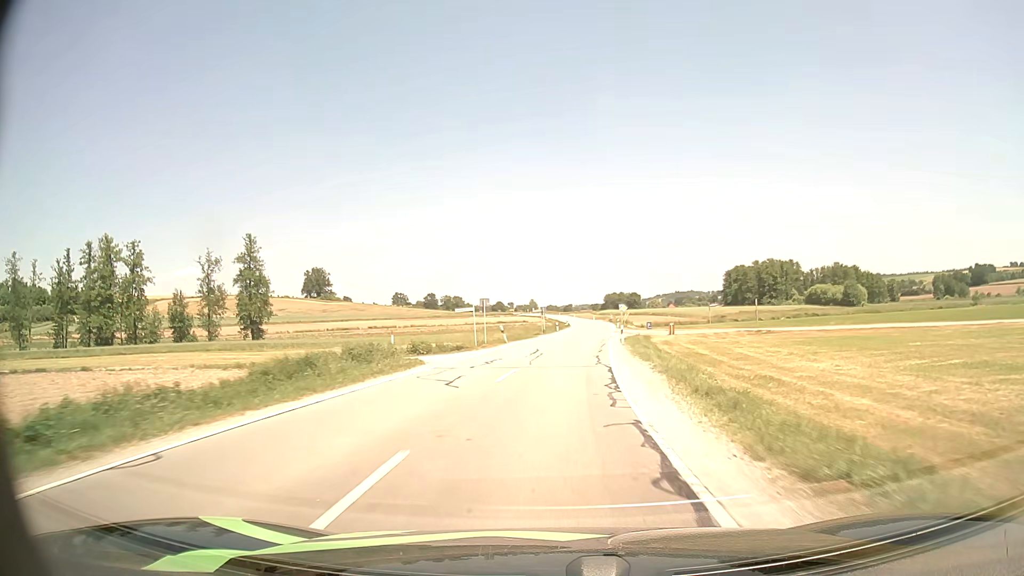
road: secondary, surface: asphalt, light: Day
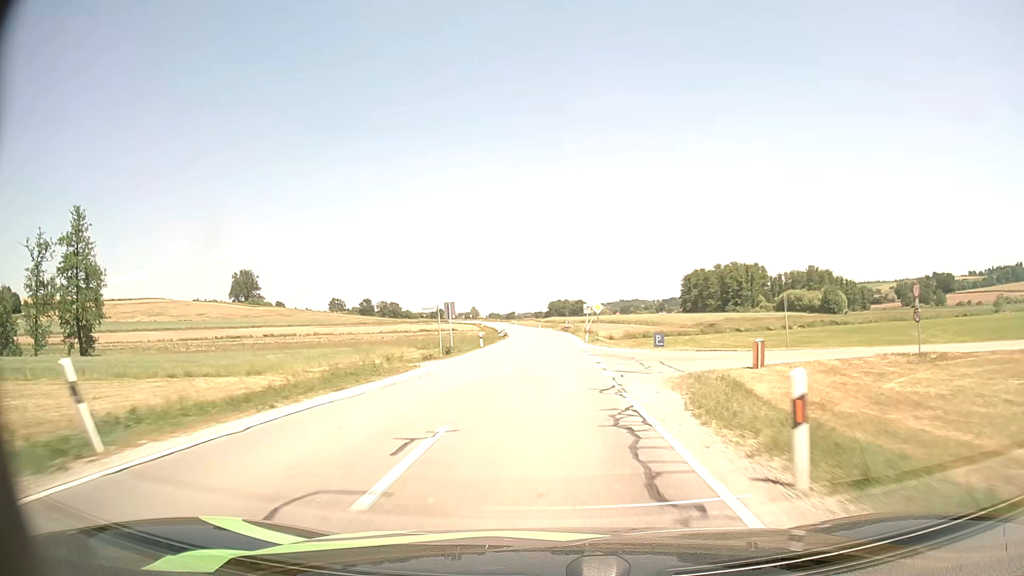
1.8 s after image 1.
(+1.6, +33.9) m; +5°
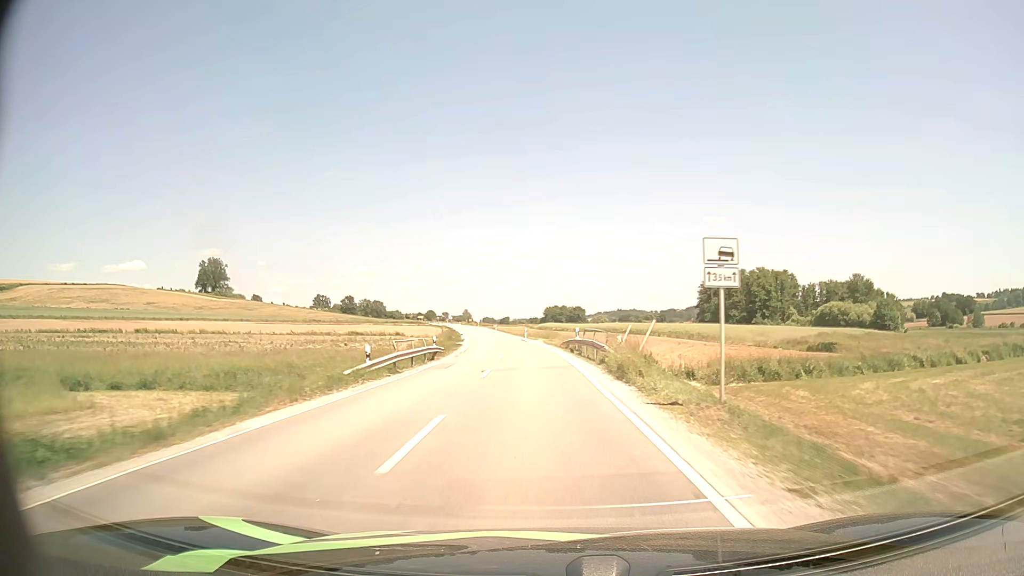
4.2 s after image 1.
(+0.5, +46.8) m; 0°
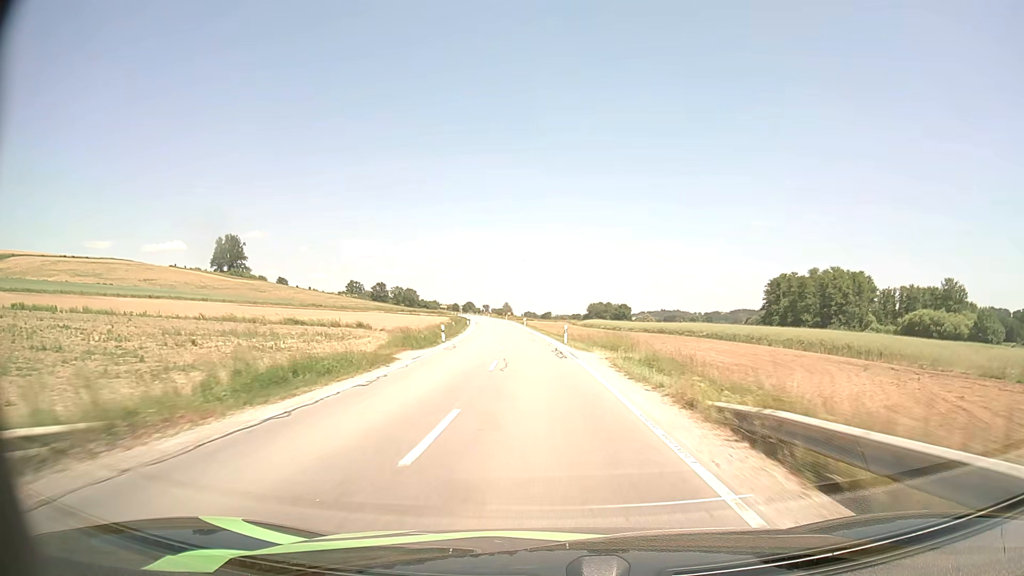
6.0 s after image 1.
(-0.9, +36.0) m; -3°
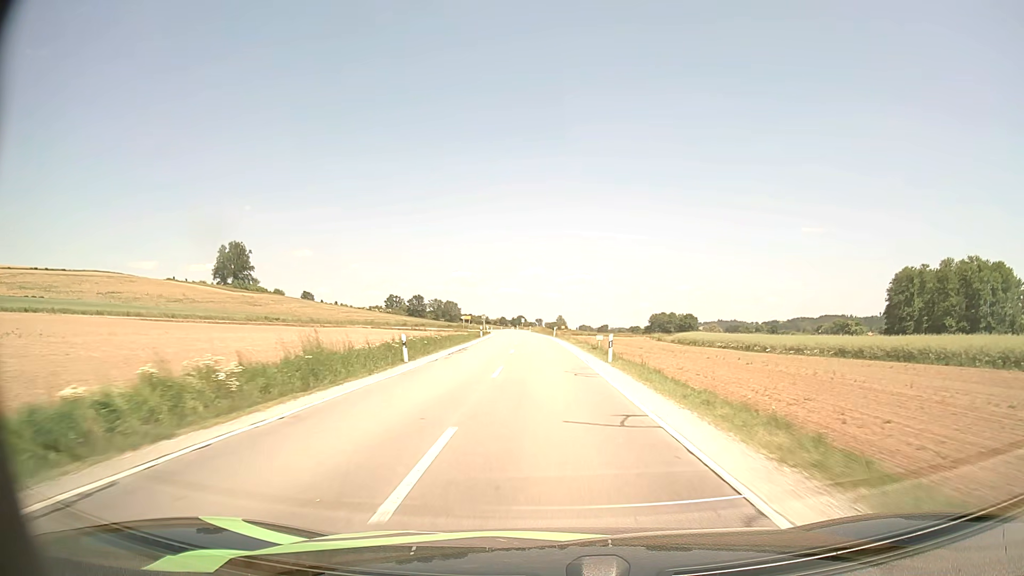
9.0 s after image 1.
(-3.2, +61.5) m; -5°
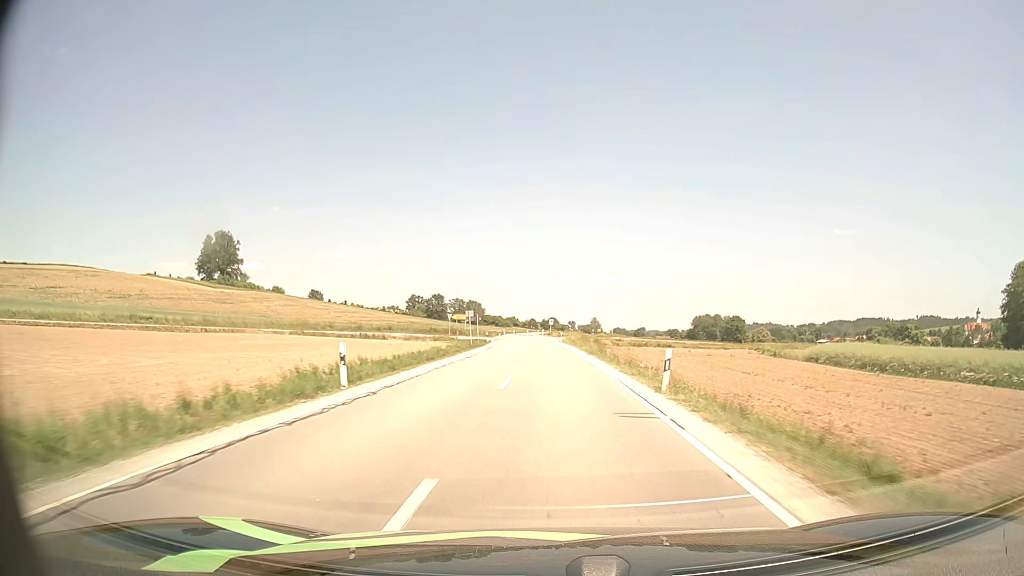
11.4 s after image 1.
(-1.1, +50.4) m; -3°
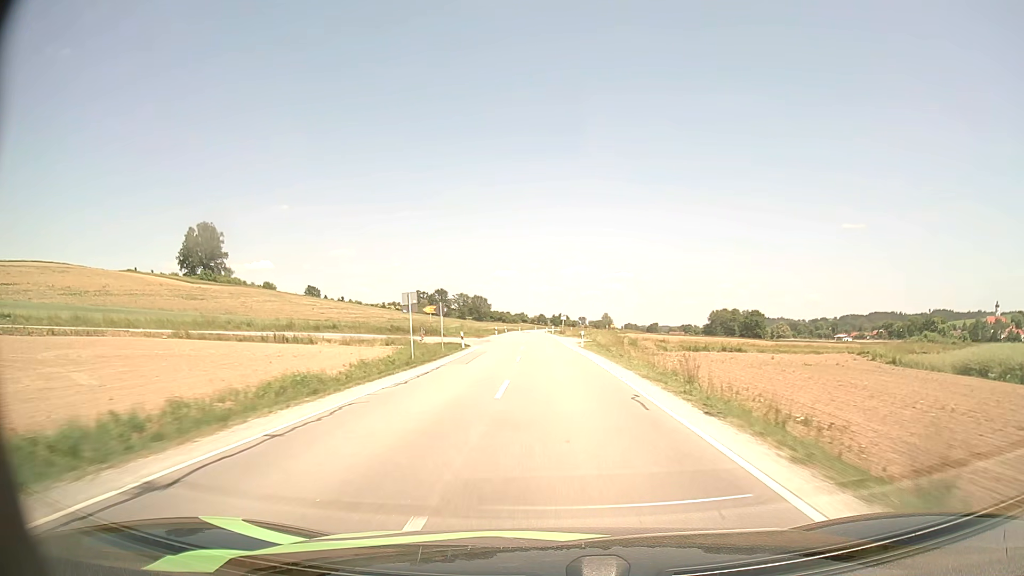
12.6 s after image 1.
(-0.2, +25.6) m; -1°
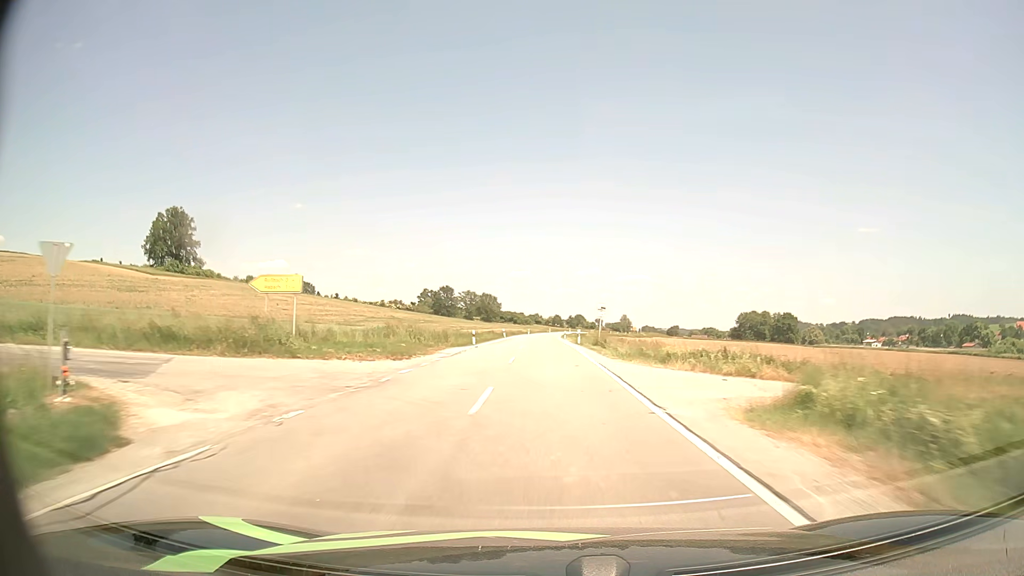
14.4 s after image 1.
(-0.4, +38.9) m; -1°
(0, +10) (0, +20) (0, +30) (0, +40) (-1, +50) (-1, +60) (-1, +70) (-1, +80) (-1, +90) (0, +100) m
